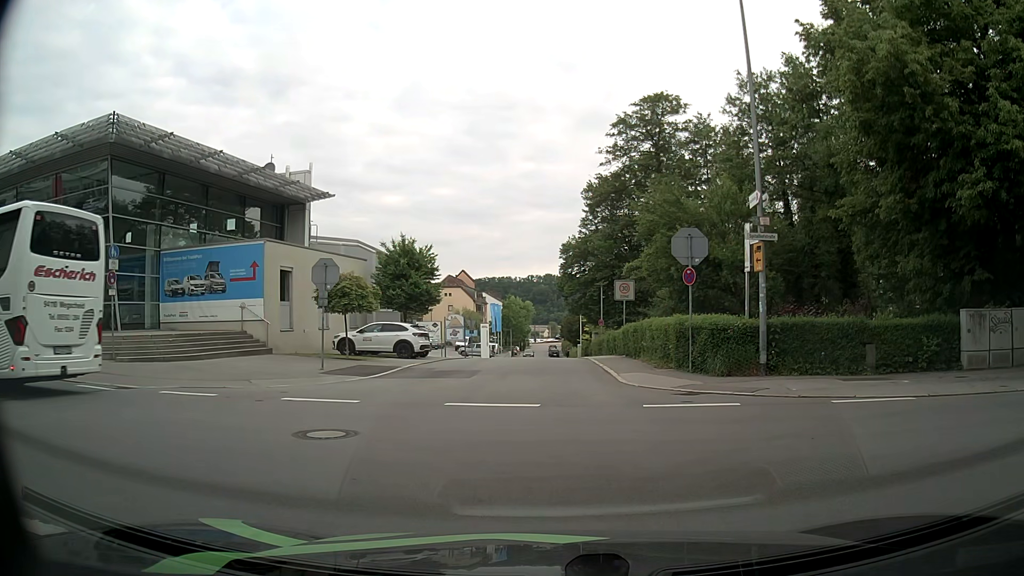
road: residential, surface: asphalt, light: Day
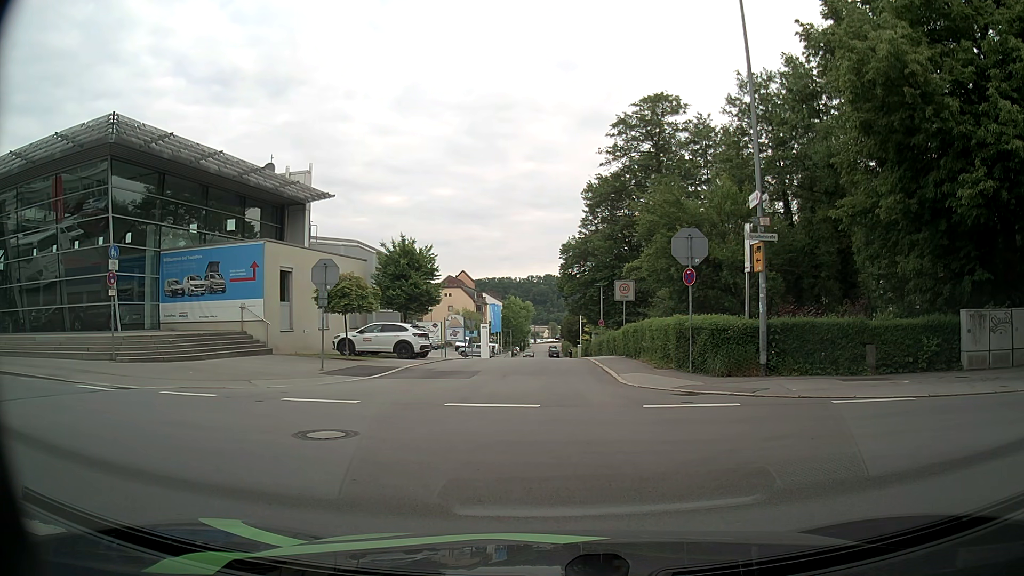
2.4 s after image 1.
(0.0, 0.0) m; 0°
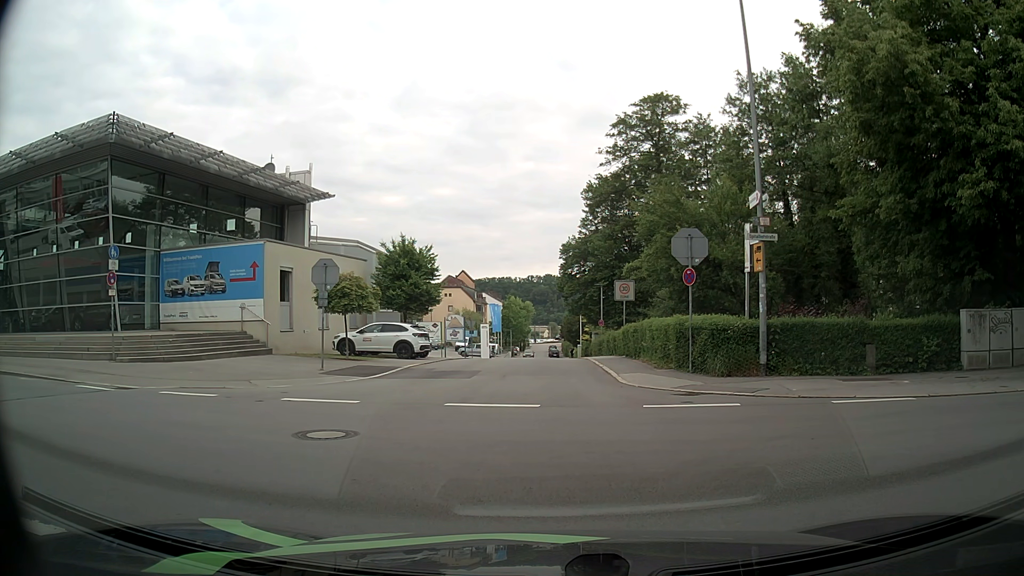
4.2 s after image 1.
(0.0, 0.0) m; 0°
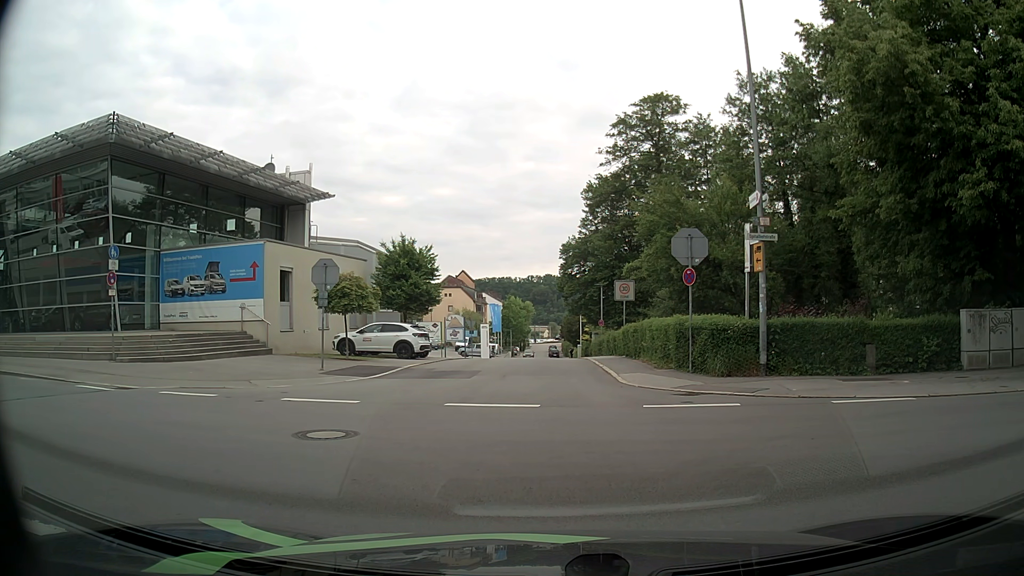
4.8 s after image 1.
(0.0, 0.0) m; 0°
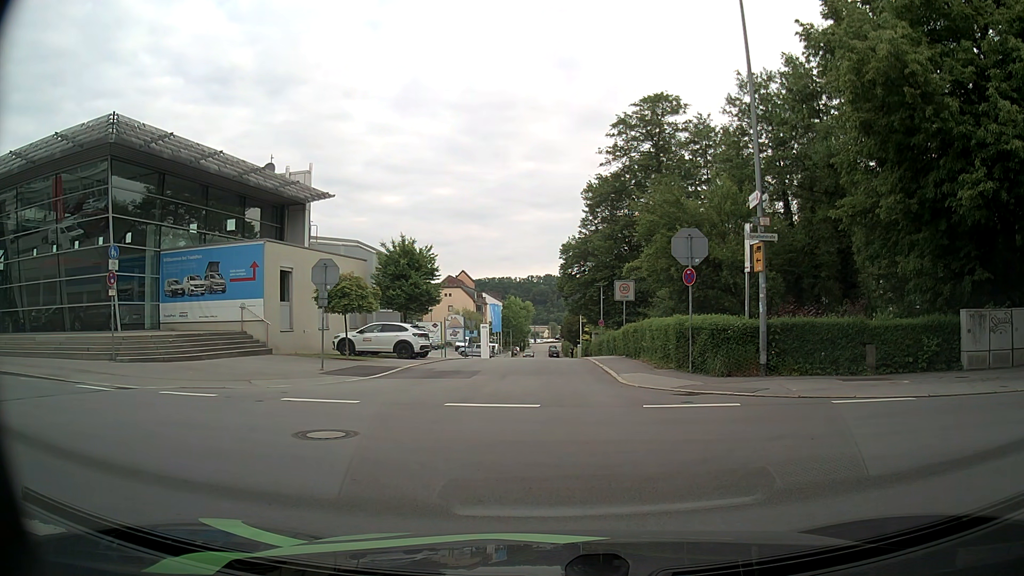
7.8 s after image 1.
(0.0, 0.0) m; 0°
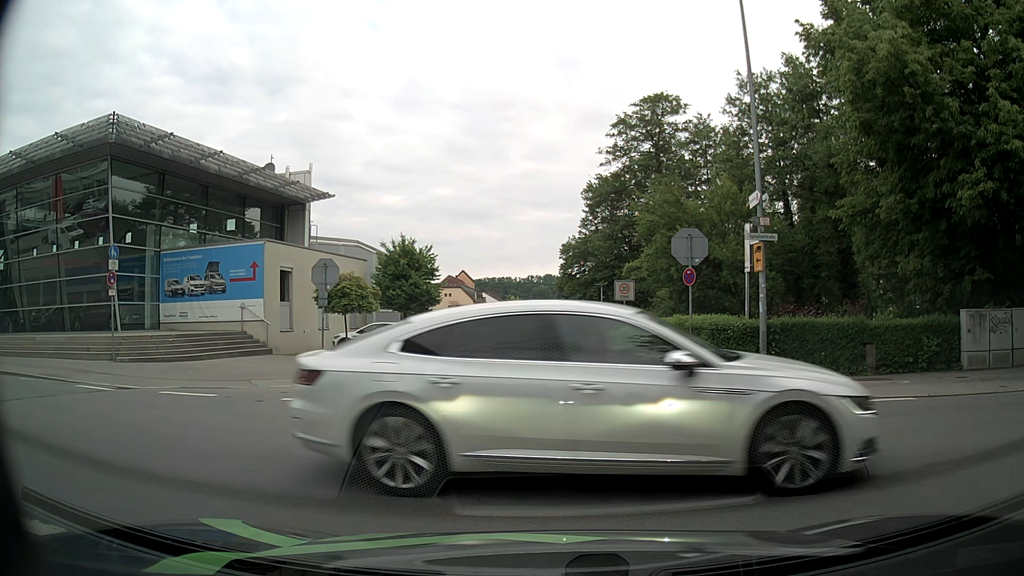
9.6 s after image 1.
(0.0, 0.0) m; 0°
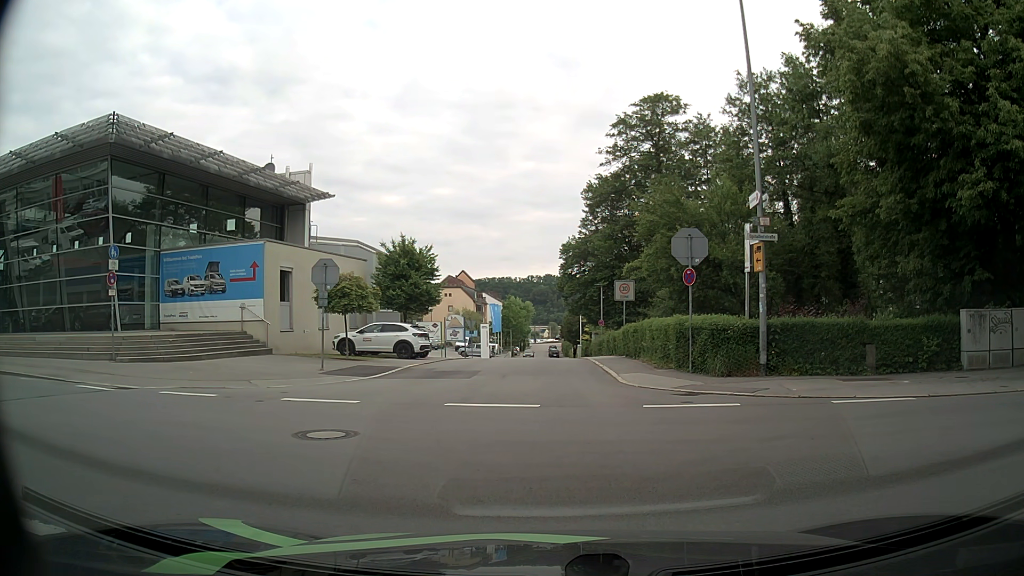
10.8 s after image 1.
(0.0, 0.0) m; 0°
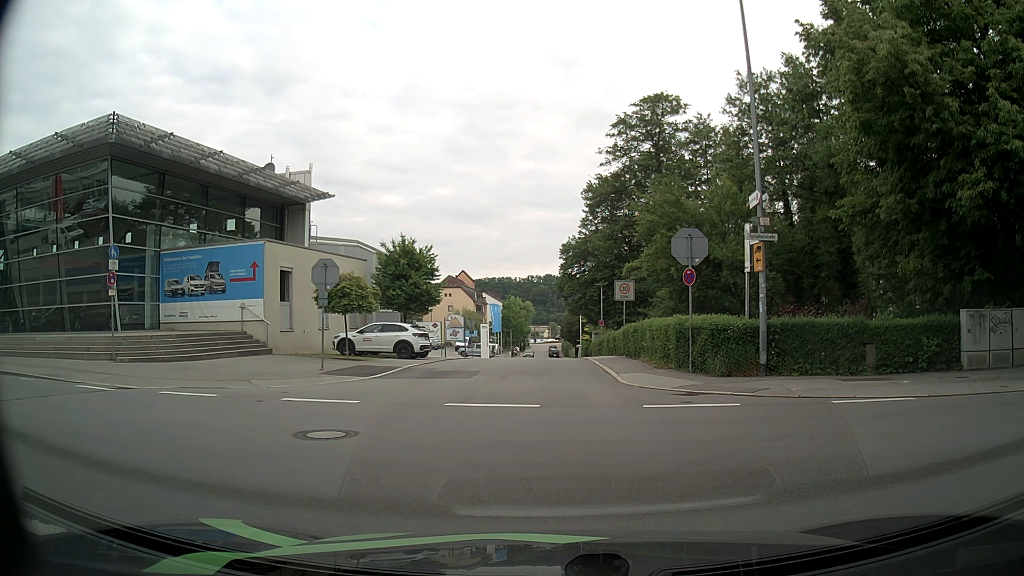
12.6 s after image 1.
(0.0, 0.0) m; 0°
(0, +10) (0, +20) (0, +30) (+1, +40) (+1, +50) (+1, +60) (+2, +70) (+2, +80) (+2, +90) (+2, +100) m
